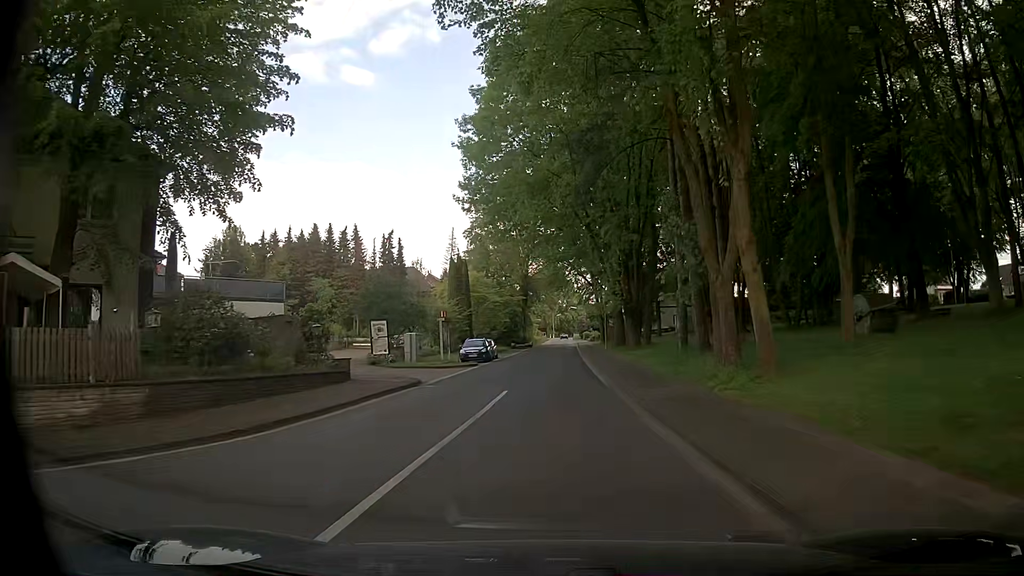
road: tertiary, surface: asphalt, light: Day
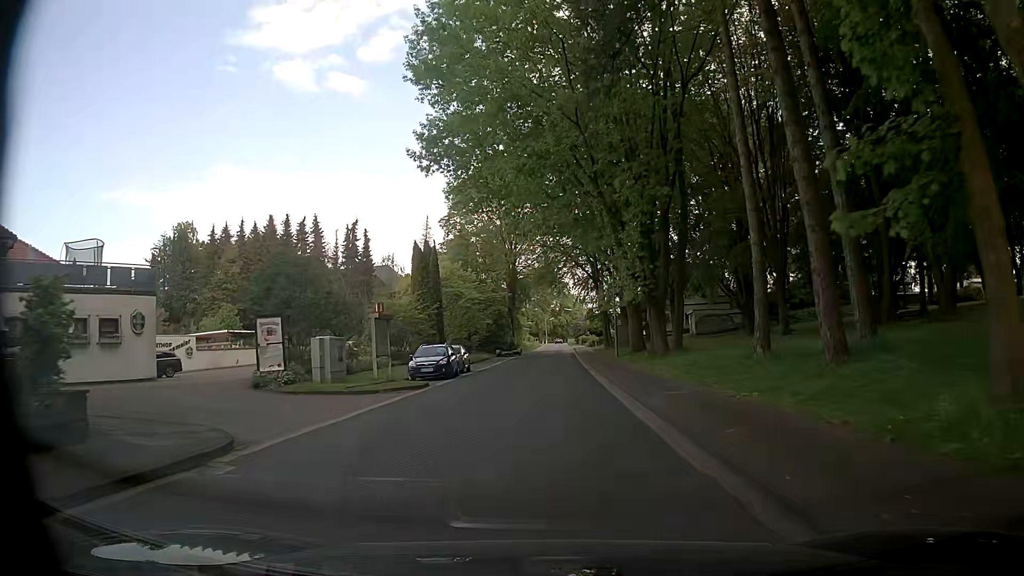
(-0.1, +14.0) m; +1°
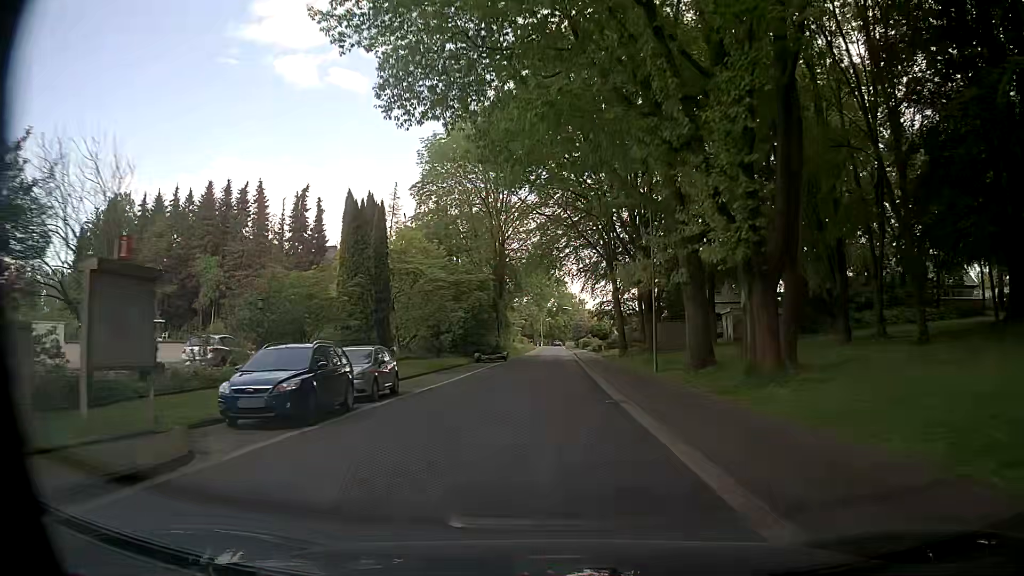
(-0.3, +16.9) m; -1°
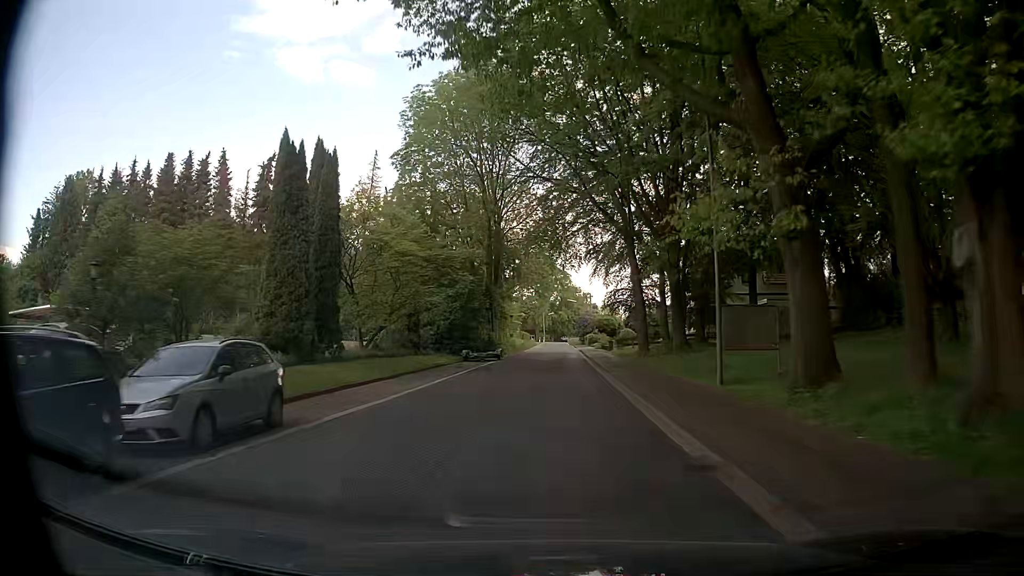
(0.0, +9.3) m; 0°
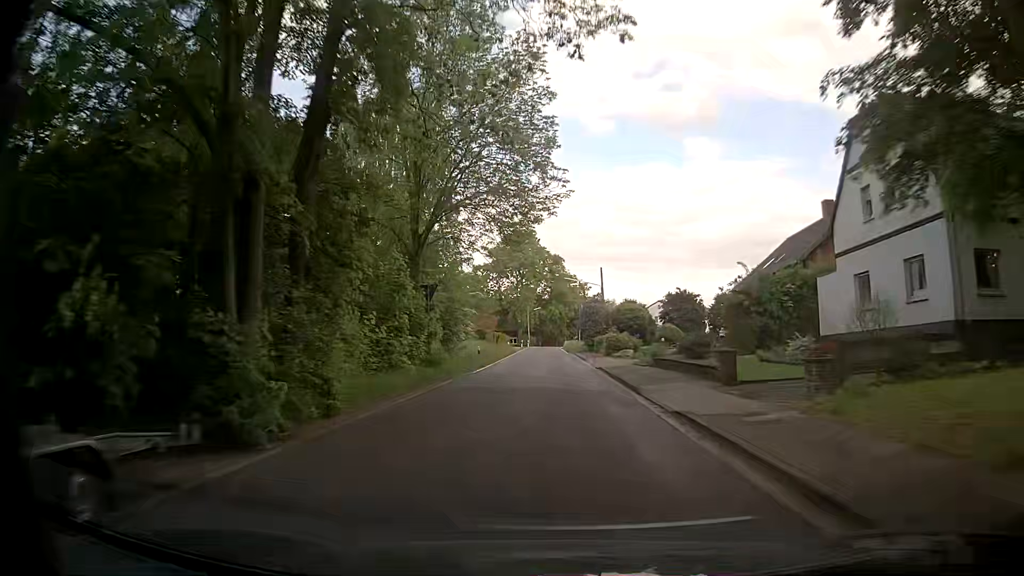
(+0.6, +40.5) m; +1°
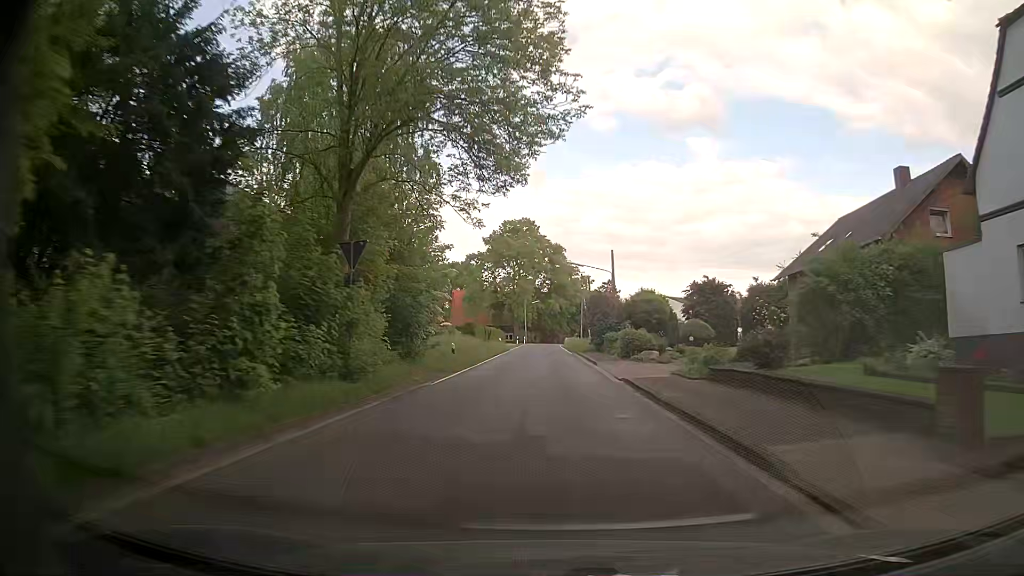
(+0.2, +10.7) m; 0°
